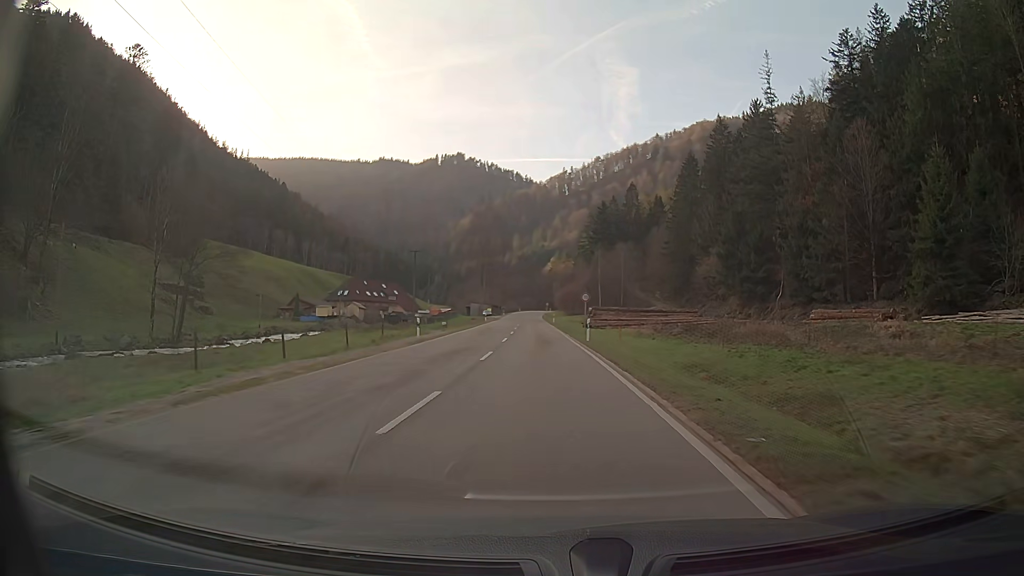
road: secondary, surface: asphalt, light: Day
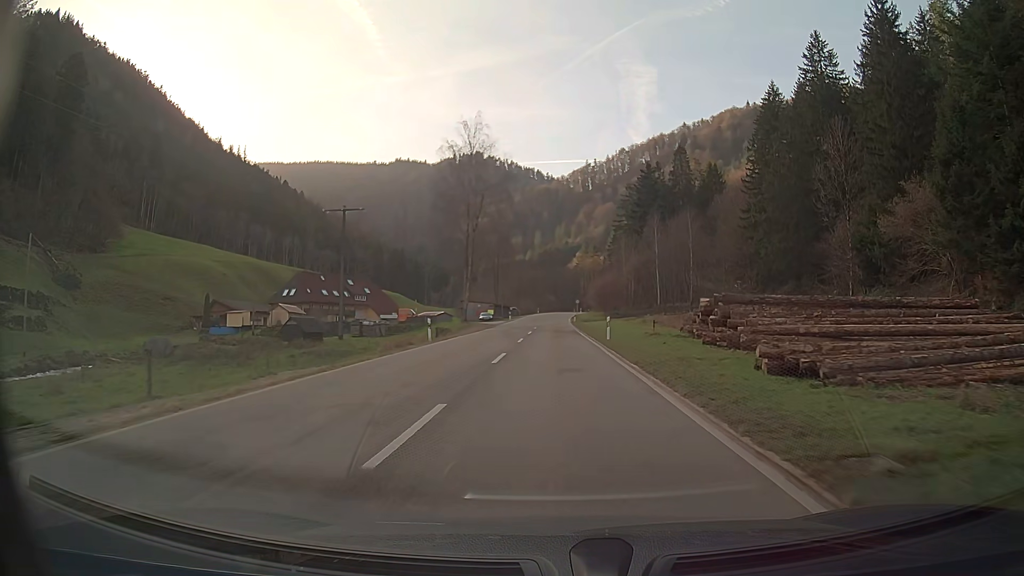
(-1.0, +49.9) m; -2°
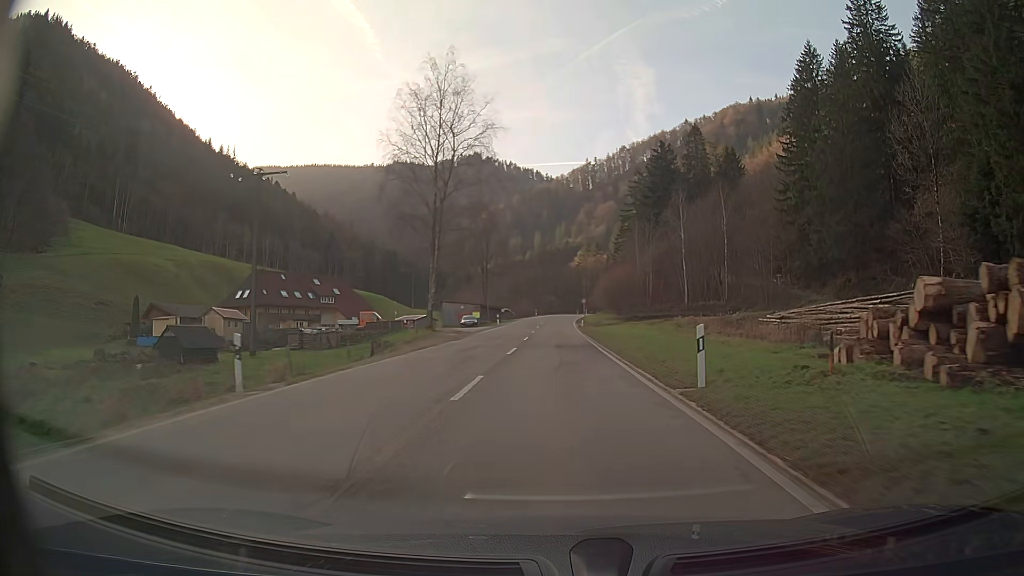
(0.0, +19.3) m; 0°
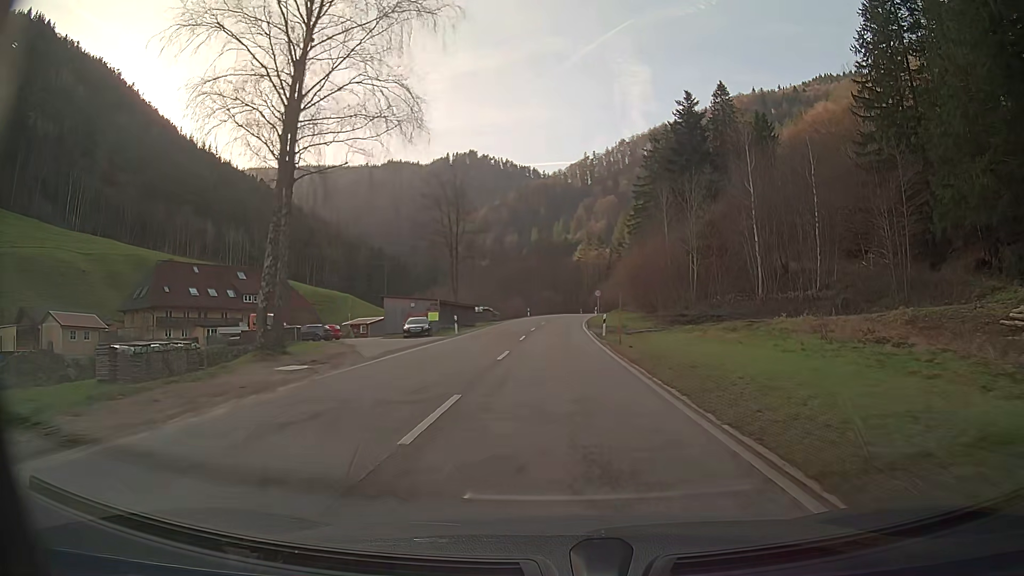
(0.0, +27.7) m; 0°
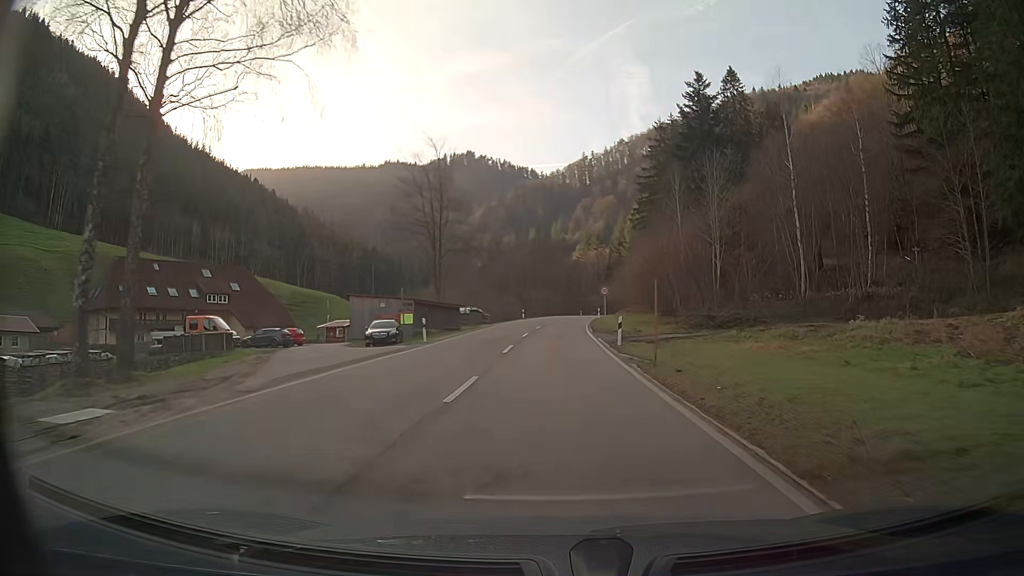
(0.0, +8.8) m; 0°
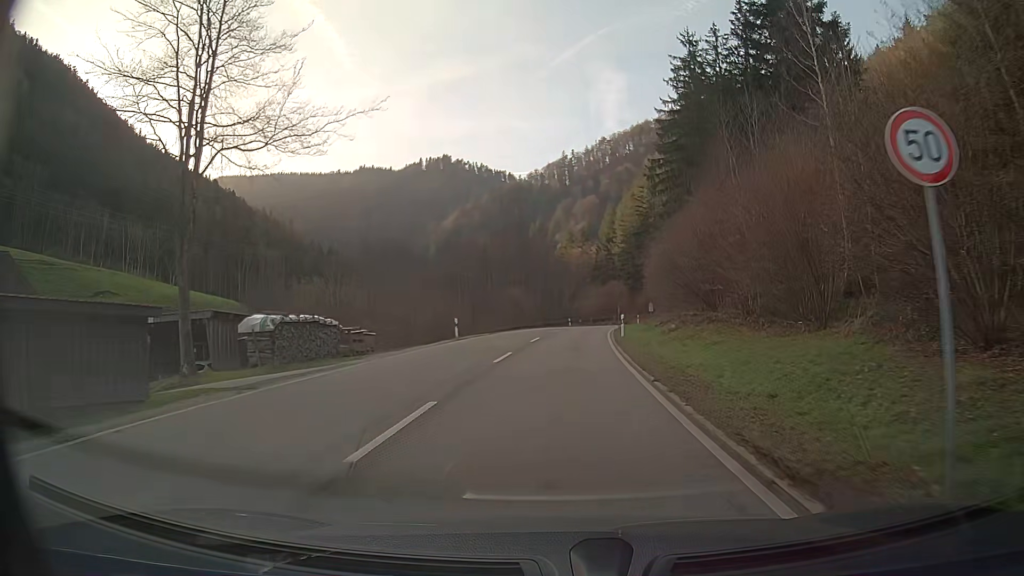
(+0.5, +39.4) m; +2°
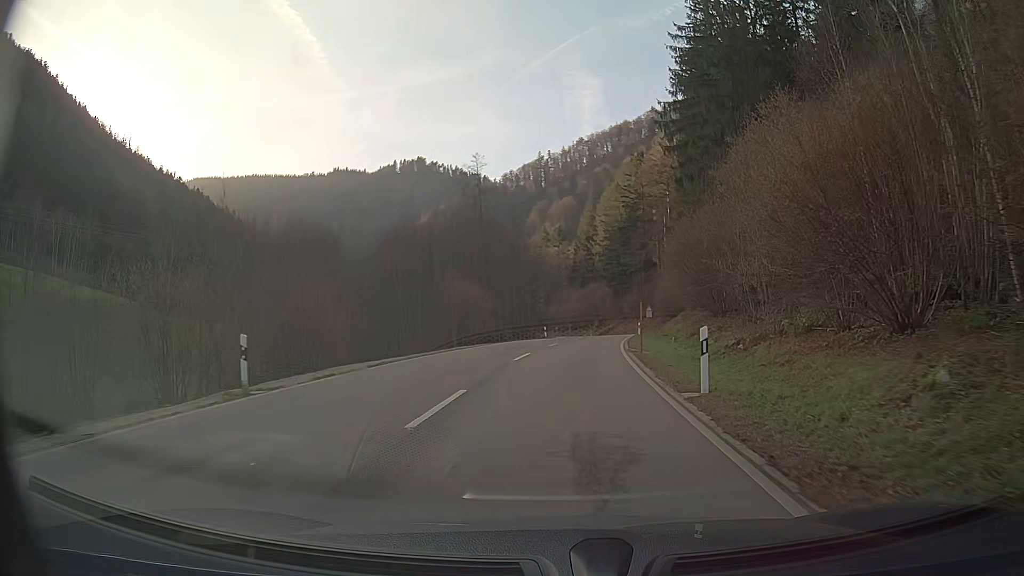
(+0.4, +21.7) m; +3°
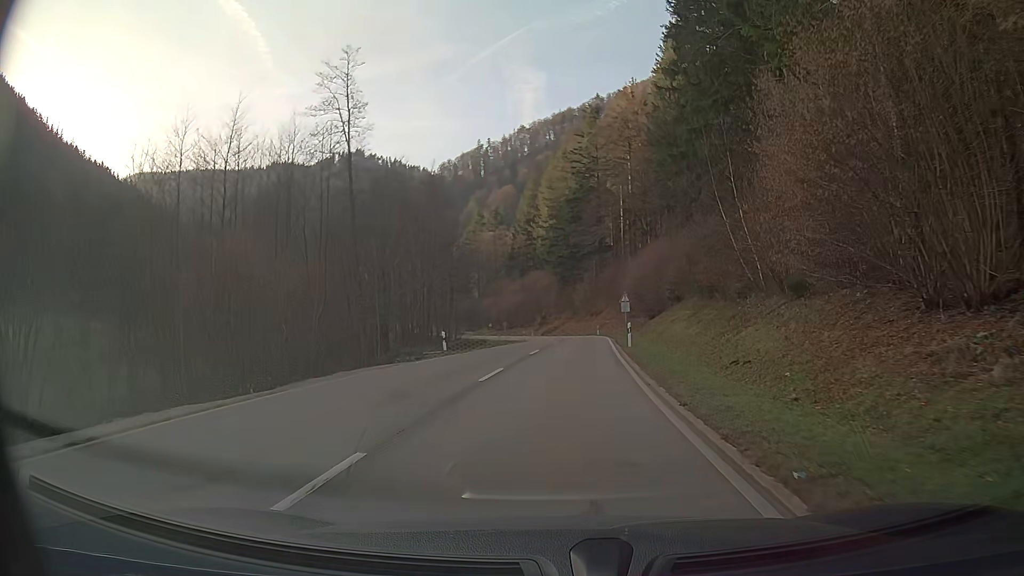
(+1.3, +29.0) m; +5°
(0, +10) (0, +20) (+1, +30) (+1, +40) (+2, +50) (+2, +60) (+2, +70) (+1, +80) (0, +90) (-3, +100) m
